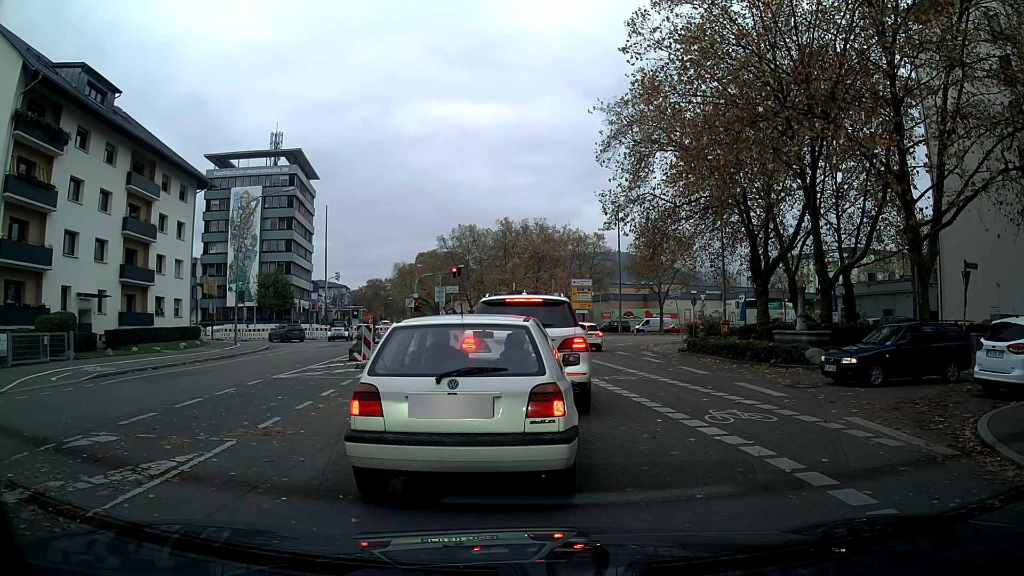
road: tertiary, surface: asphalt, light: Day
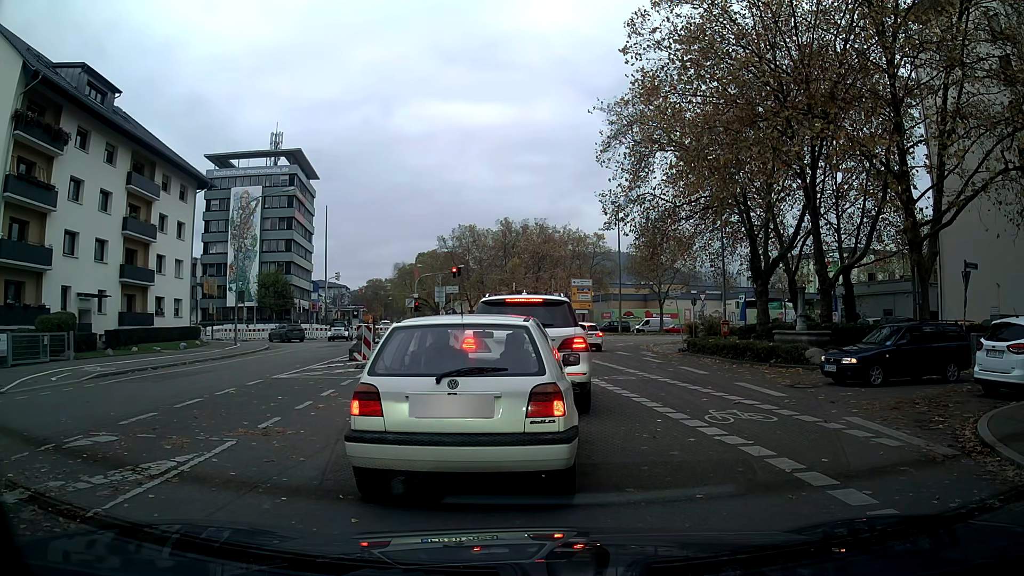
(0.0, 0.0) m; 0°
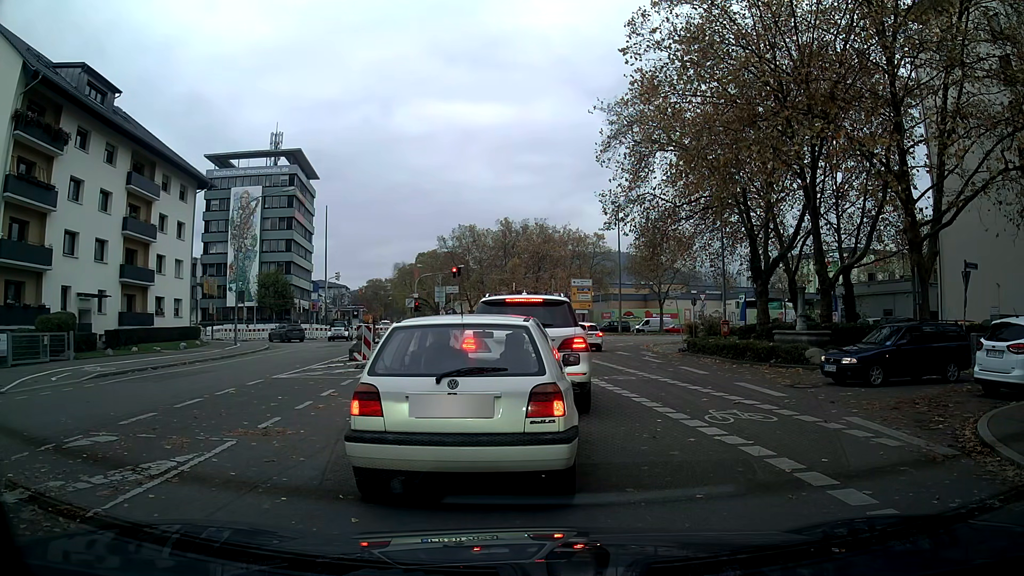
(0.0, 0.0) m; 0°
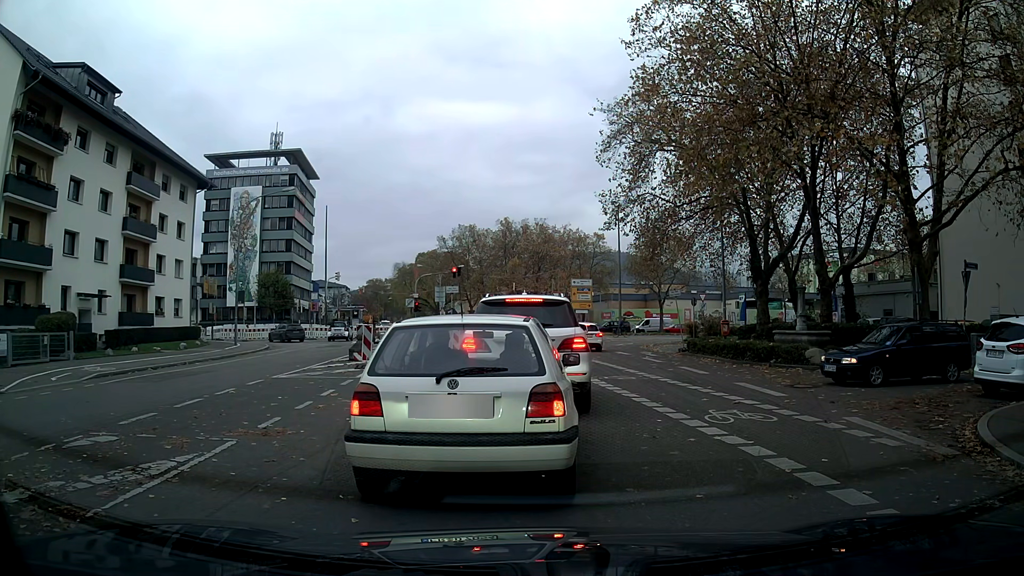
(0.0, 0.0) m; 0°
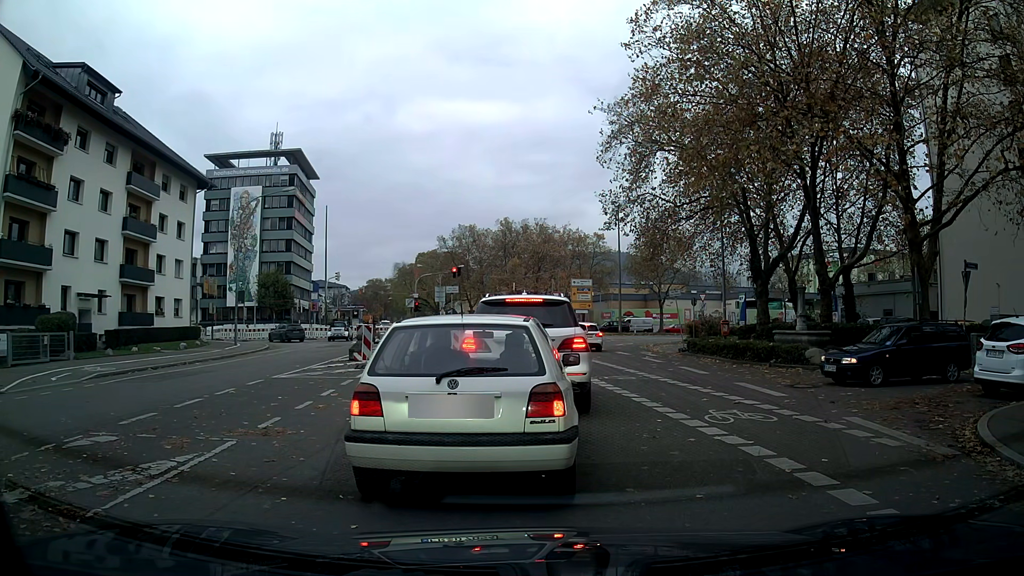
(0.0, 0.0) m; 0°
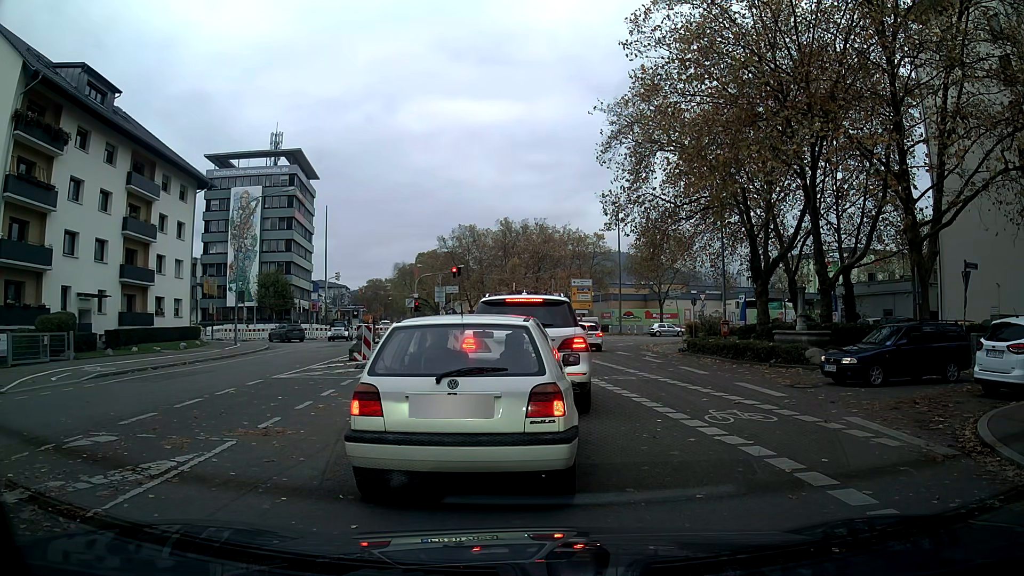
(0.0, 0.0) m; 0°
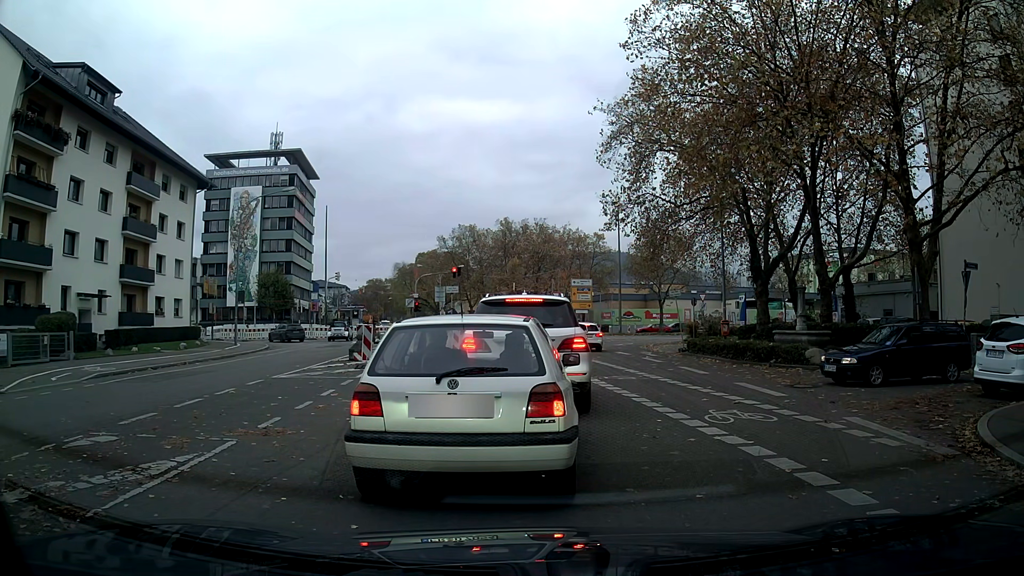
(0.0, 0.0) m; 0°
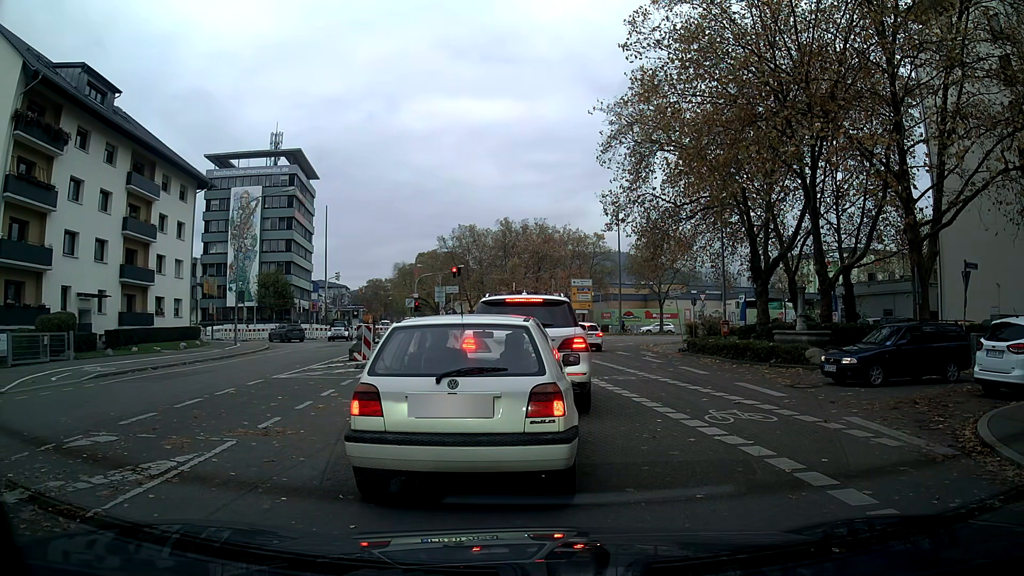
(0.0, 0.0) m; 0°
